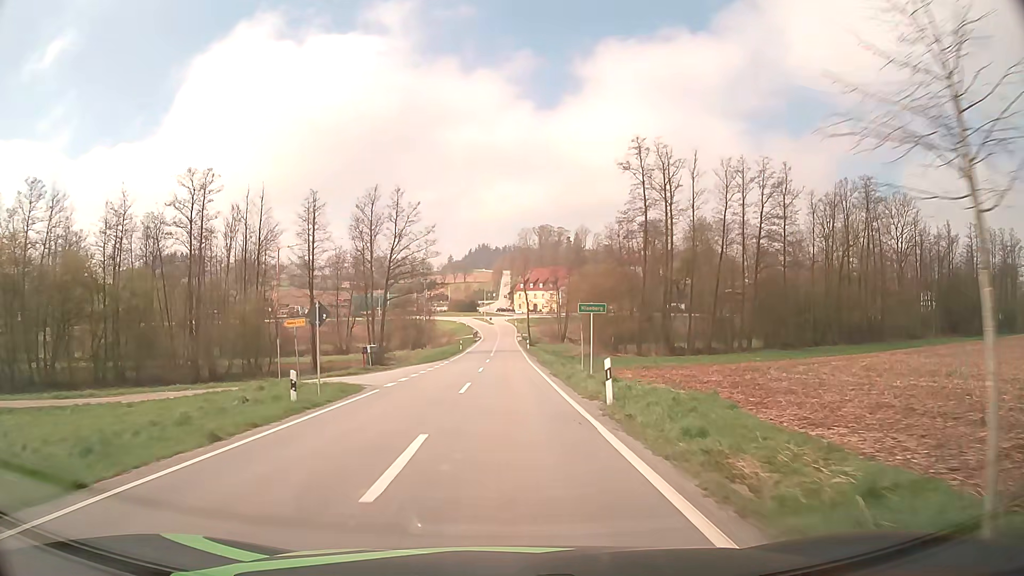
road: tertiary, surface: asphalt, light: Day
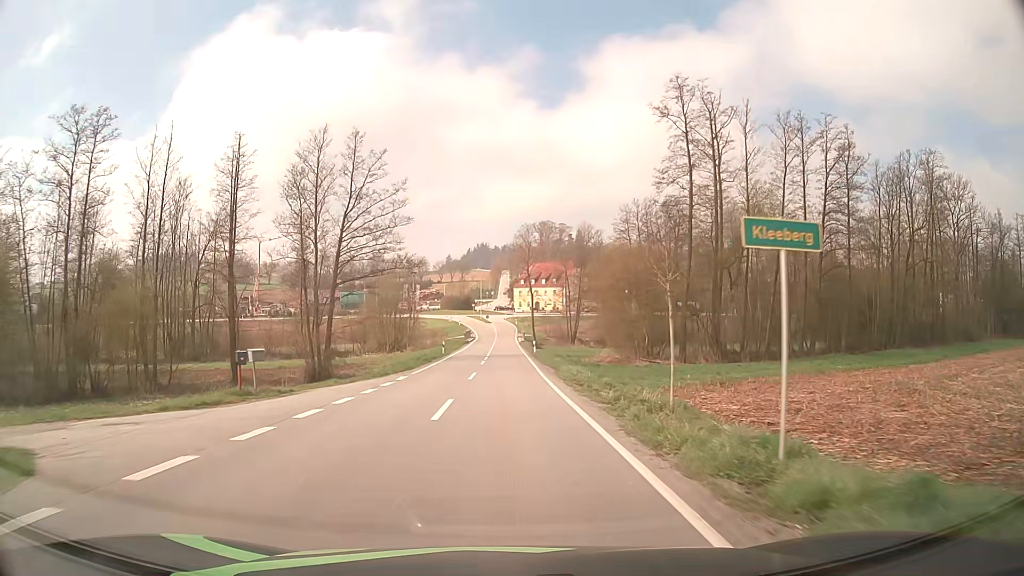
(0.0, +18.2) m; 0°
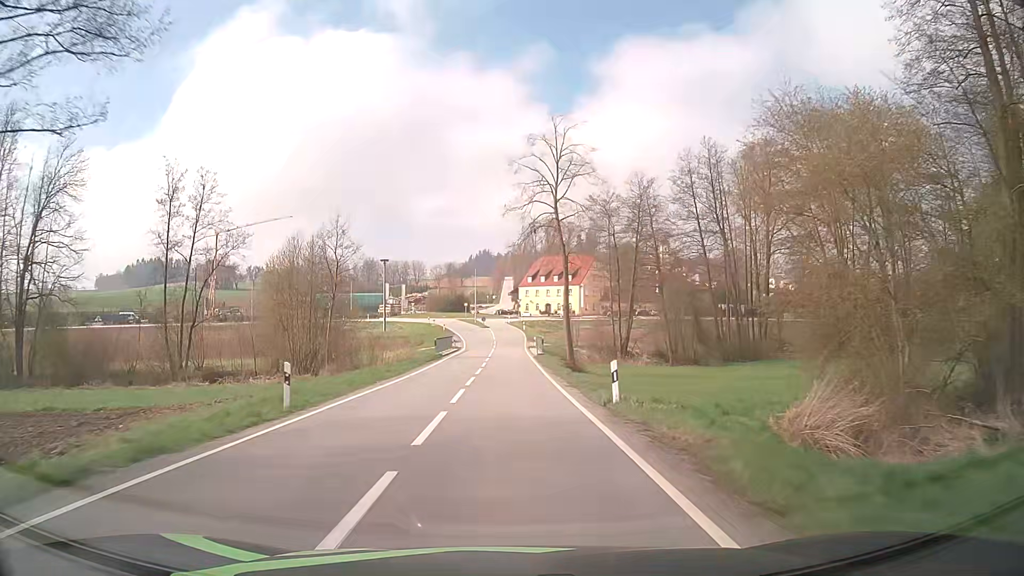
(-0.1, +37.0) m; 0°
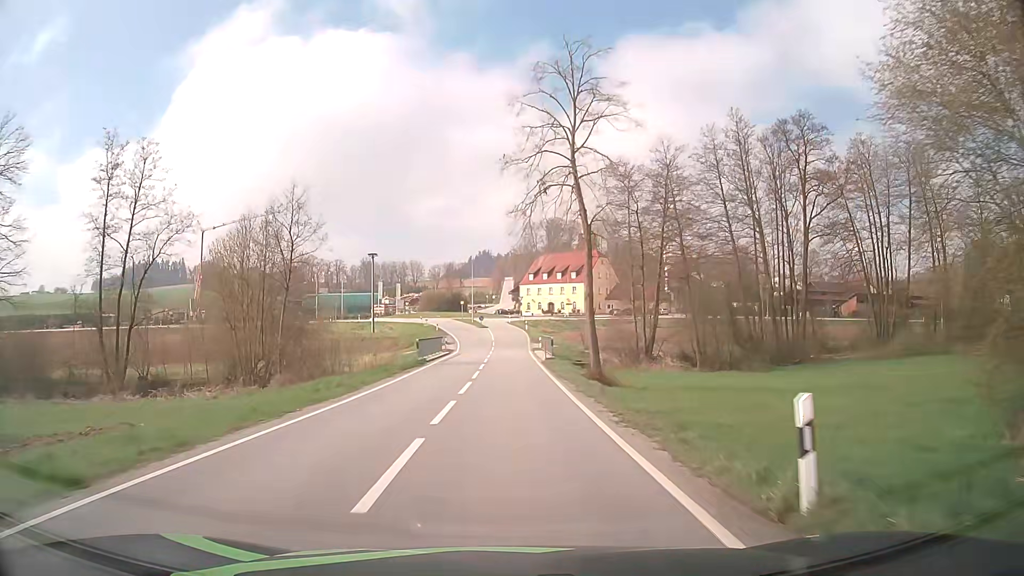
(0.0, +9.3) m; 0°
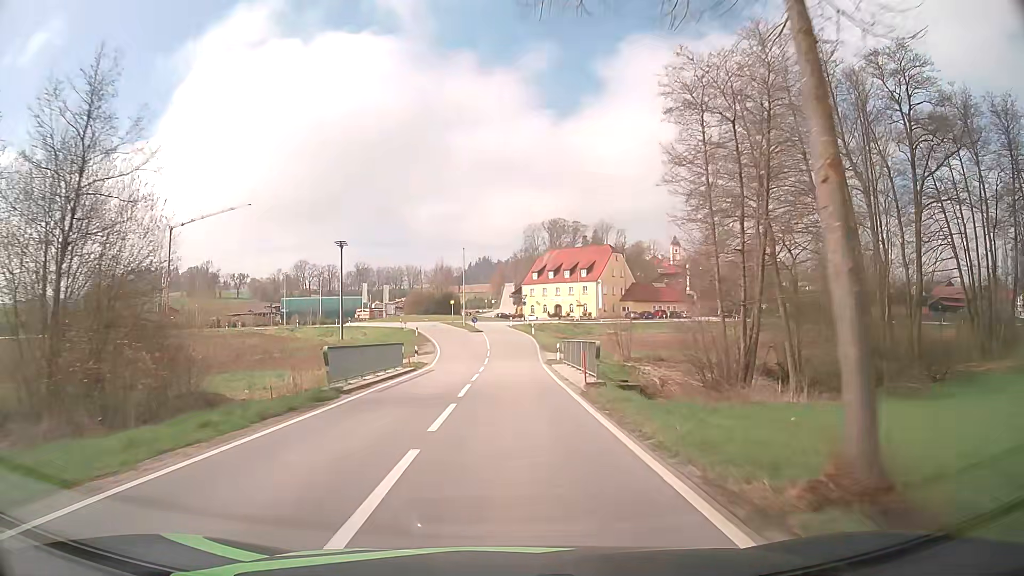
(0.0, +18.6) m; 0°
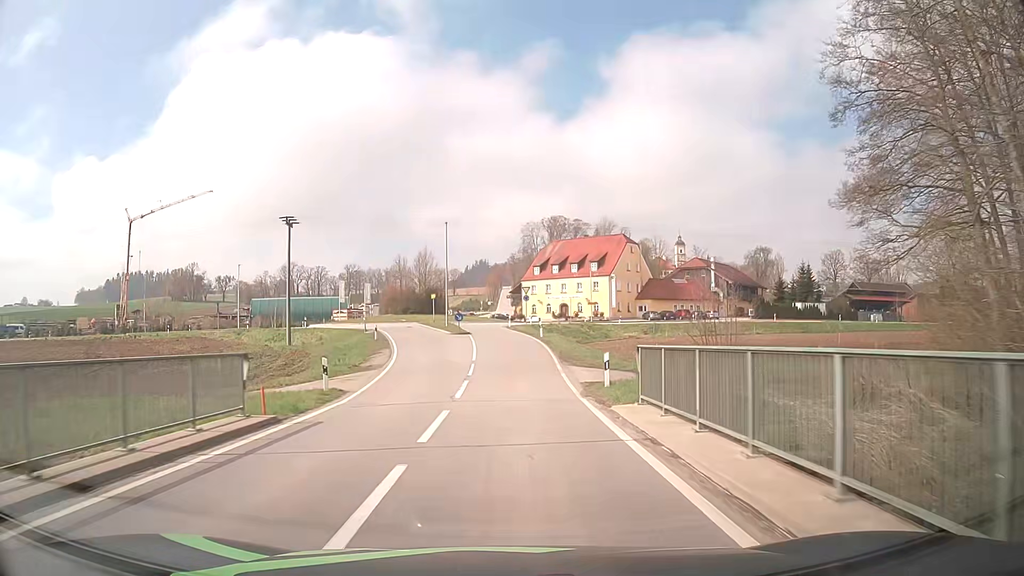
(0.0, +18.2) m; 0°
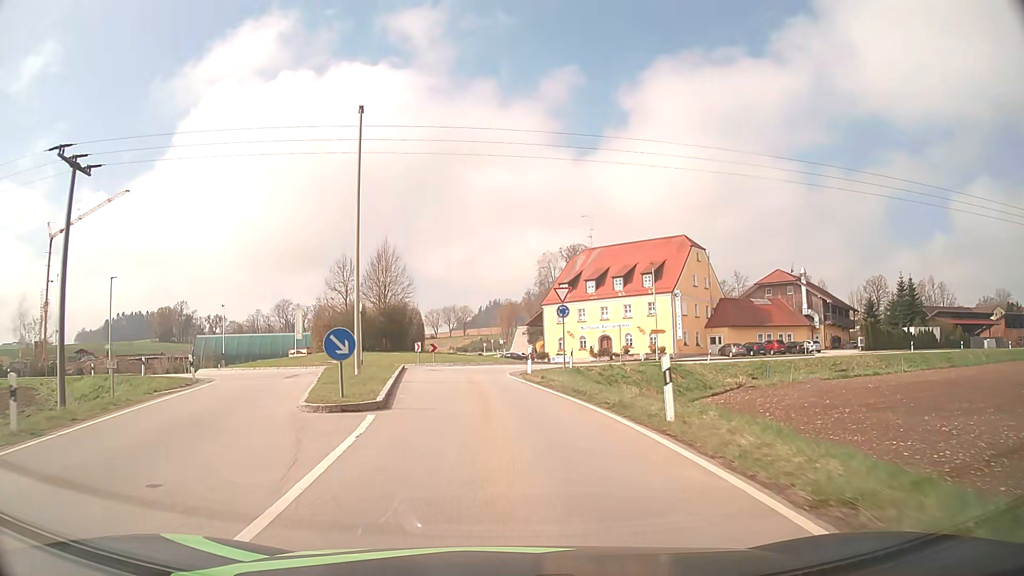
(0.0, +33.4) m; -1°
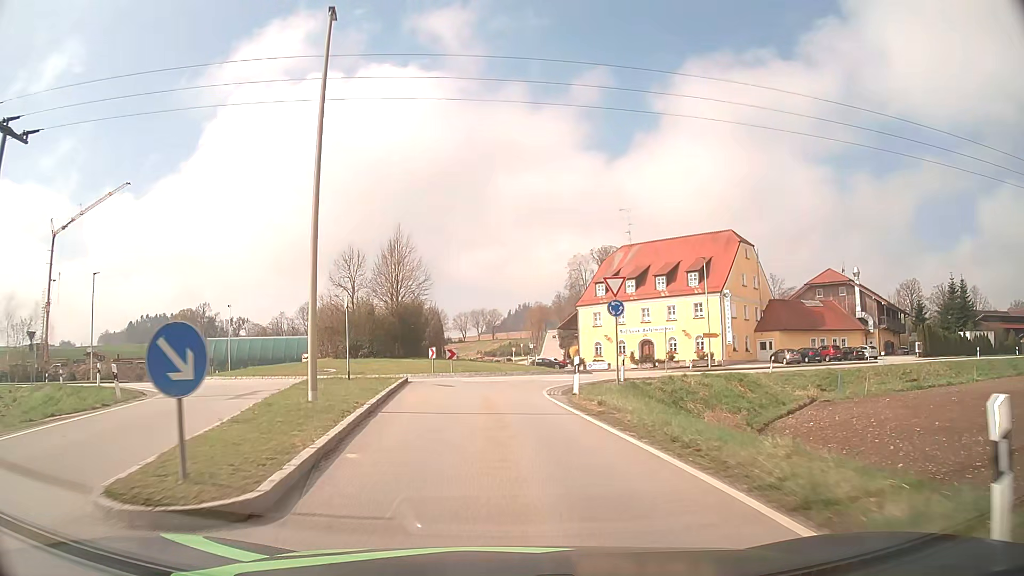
(-0.2, +7.0) m; -3°
(0, +10) (0, +20) (+2, +30) (+6, +39) (+6, +49) (+3, +58) (-2, +67) (-3, +76) (-2, +86) (0, +96) m
